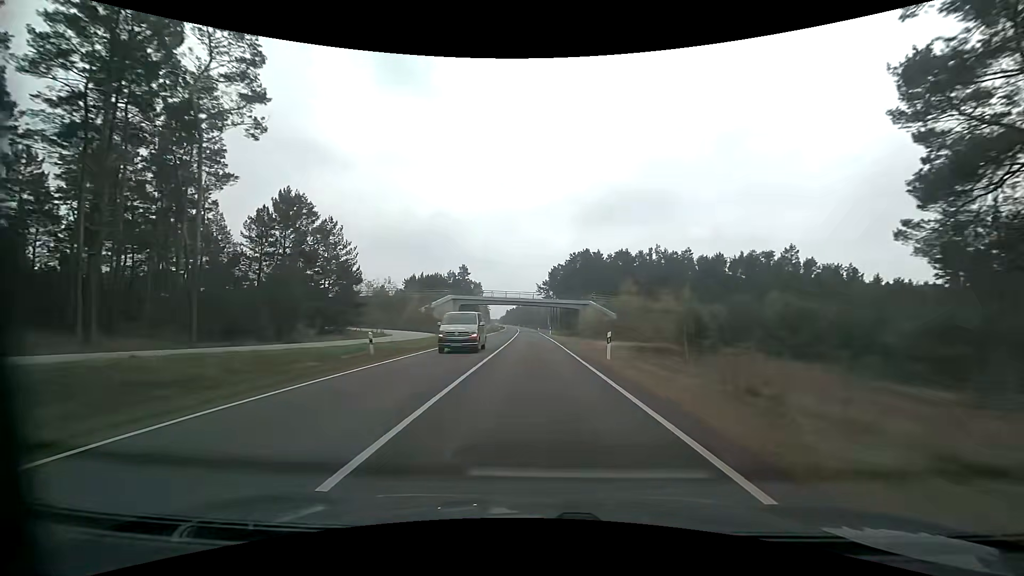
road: primary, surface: asphalt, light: Day
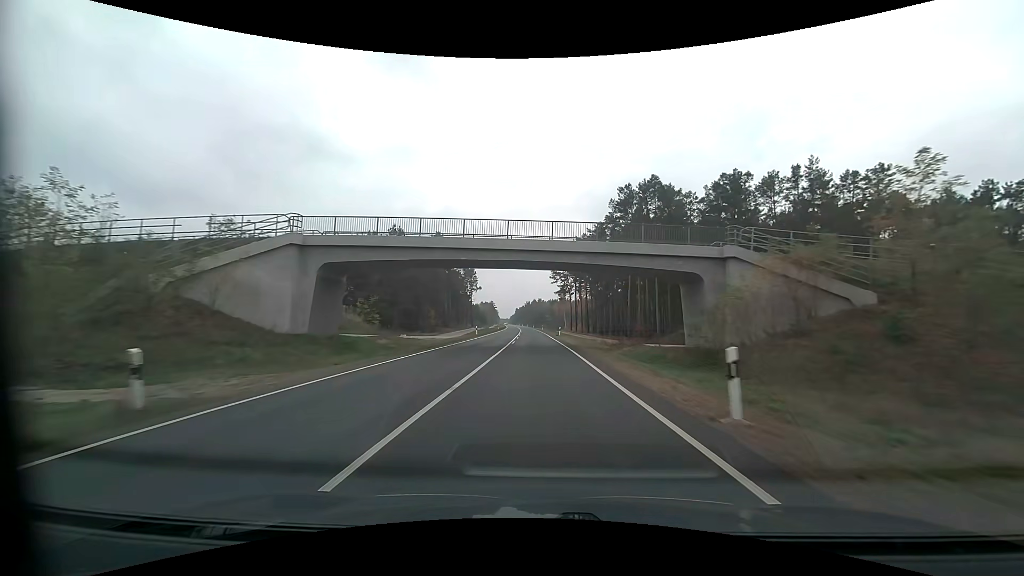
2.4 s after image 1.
(-0.8, +62.0) m; -1°
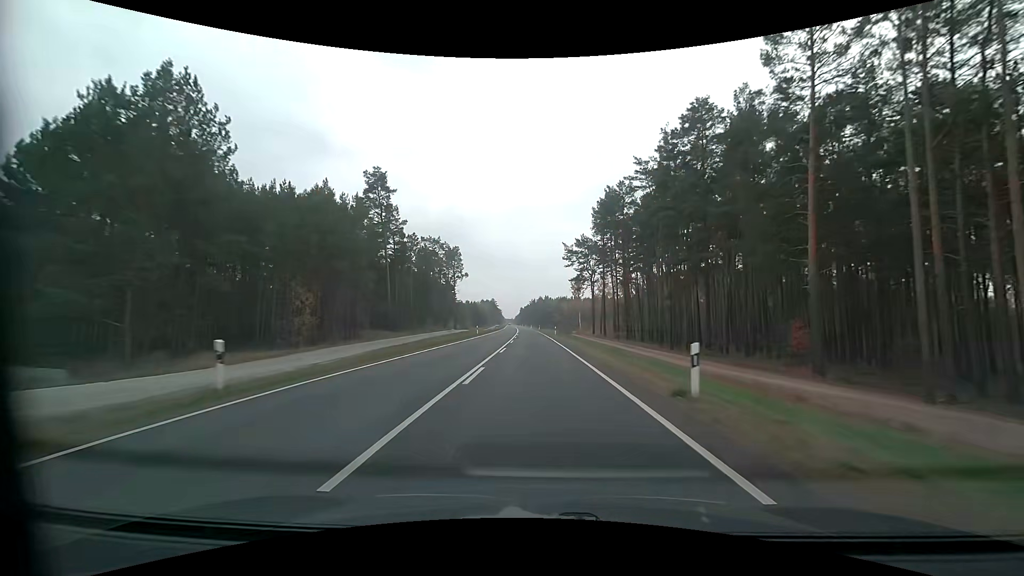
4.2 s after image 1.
(-0.4, +46.8) m; -1°
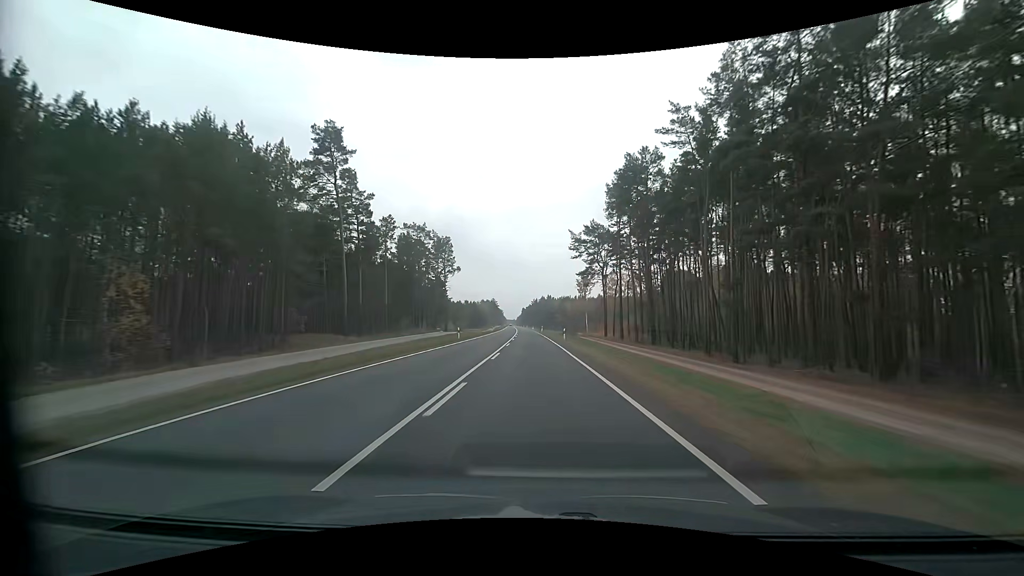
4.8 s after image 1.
(-0.1, +15.7) m; 0°
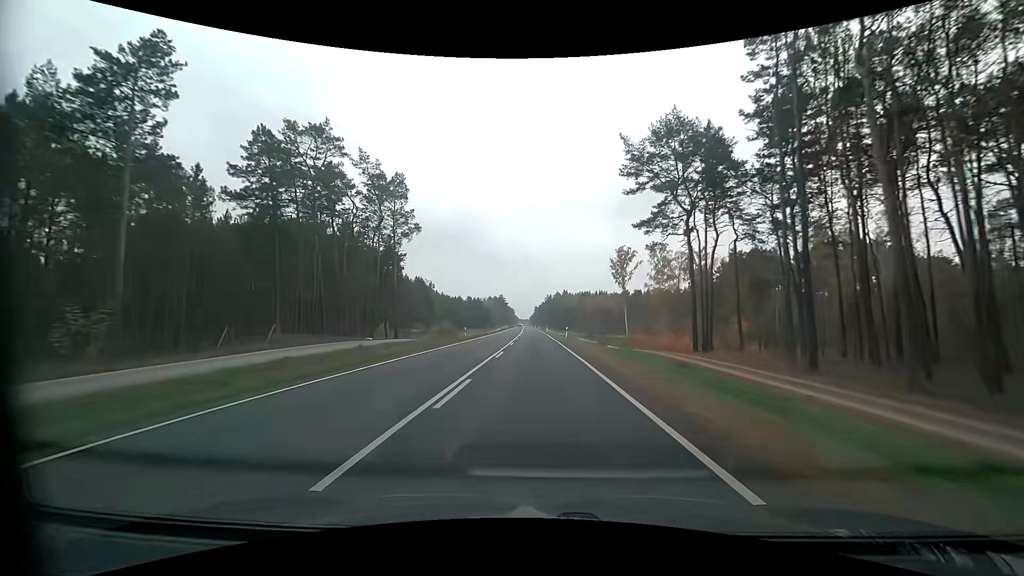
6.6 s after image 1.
(-0.5, +47.4) m; -2°
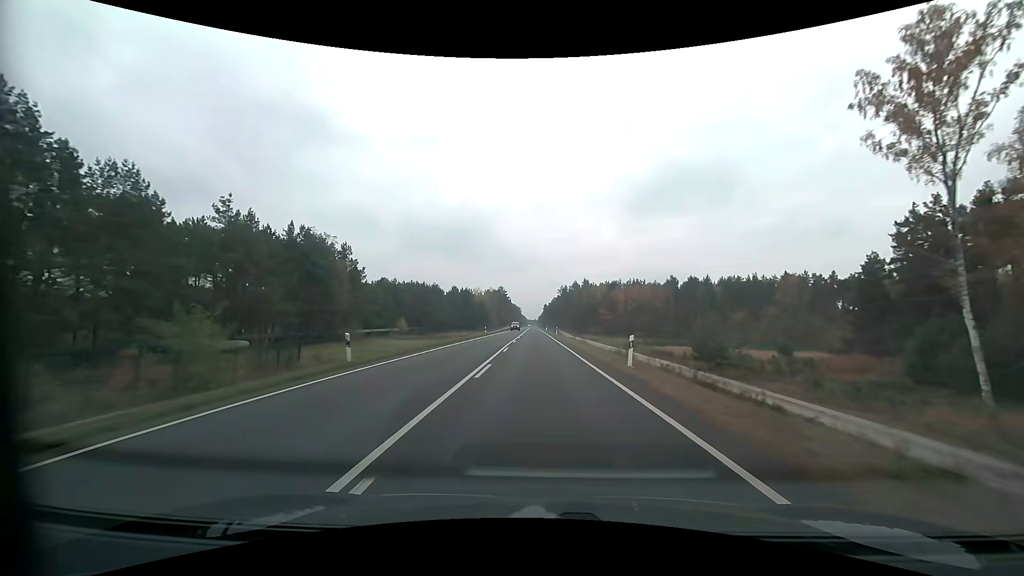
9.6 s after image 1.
(-0.8, +79.7) m; -1°
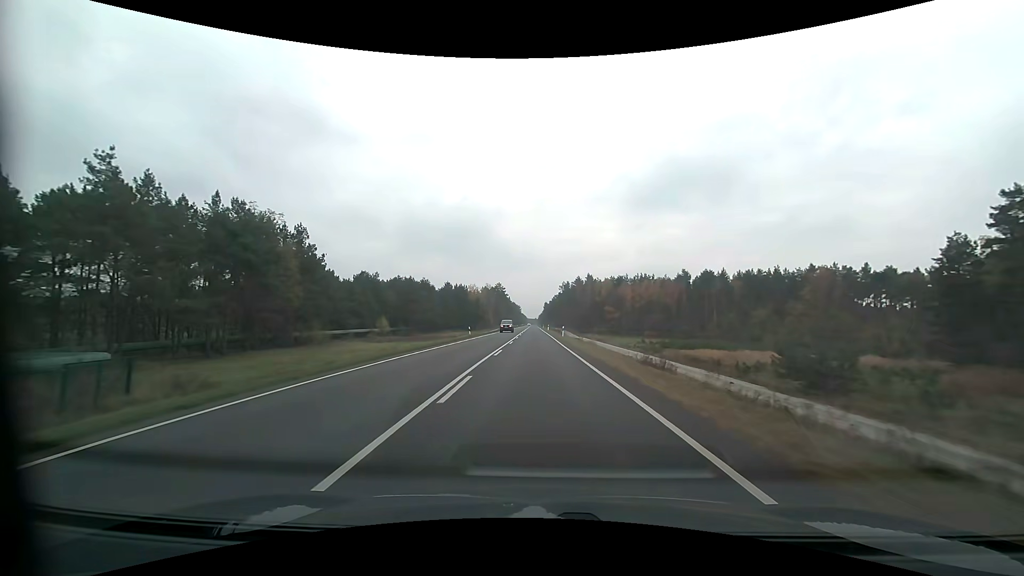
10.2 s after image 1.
(0.0, +16.0) m; 0°
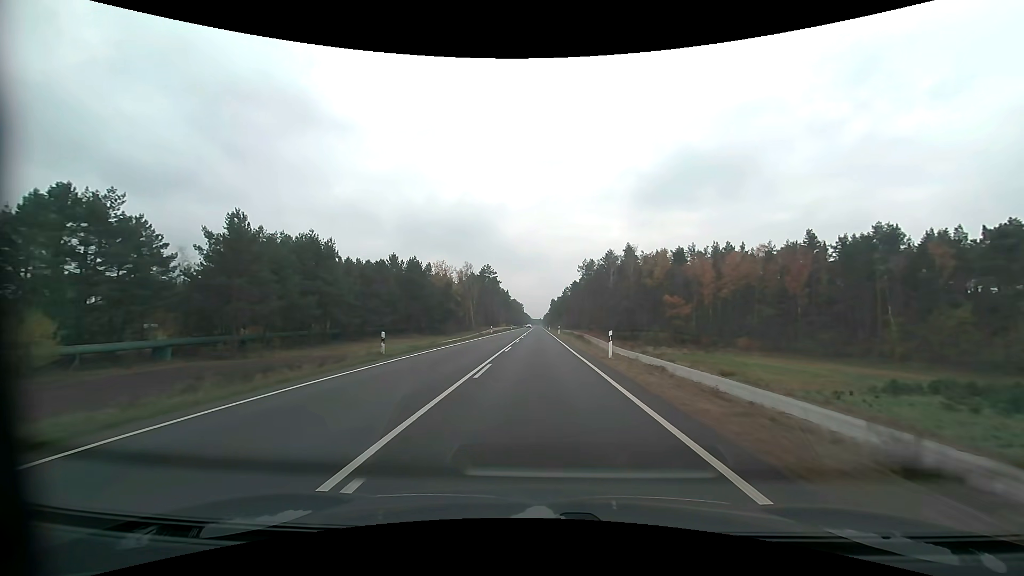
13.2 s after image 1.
(-0.7, +80.1) m; -1°
(0, +10) (0, +20) (0, +30) (0, +40) (0, +50) (0, +60) (0, +70) (0, +80) (0, +90) (0, +100) m
